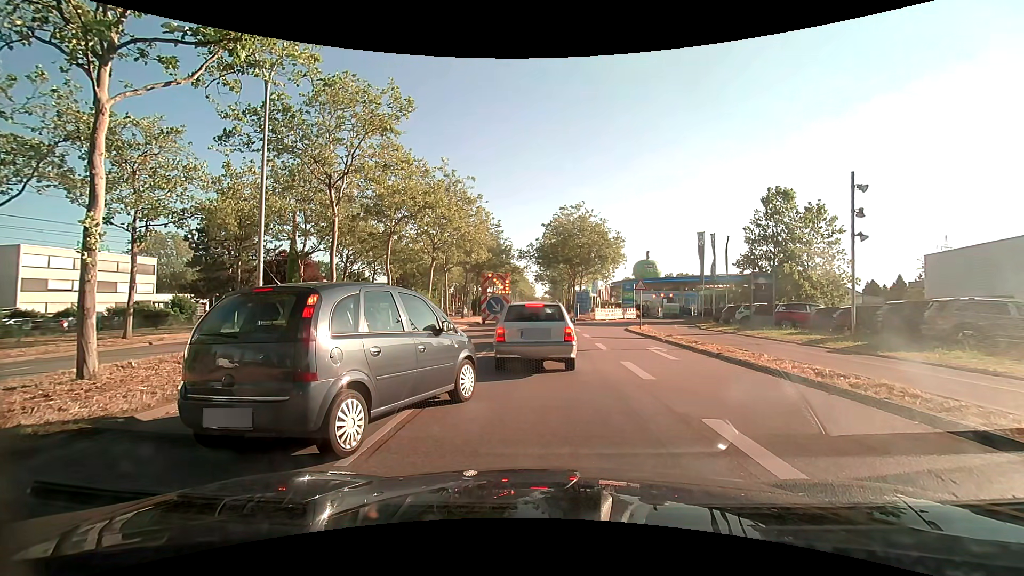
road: primary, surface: asphalt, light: Day
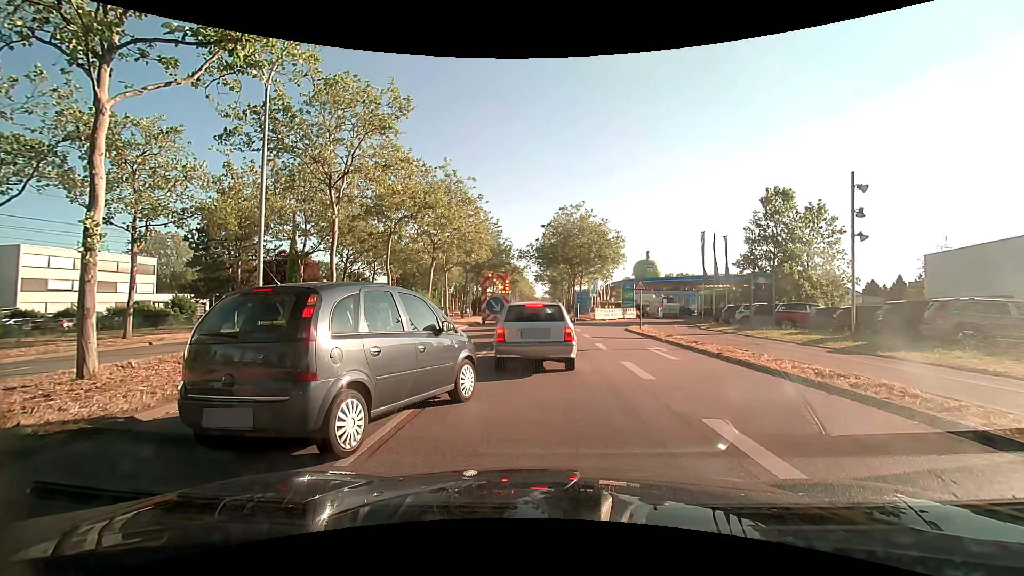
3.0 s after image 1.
(0.0, 0.0) m; 0°
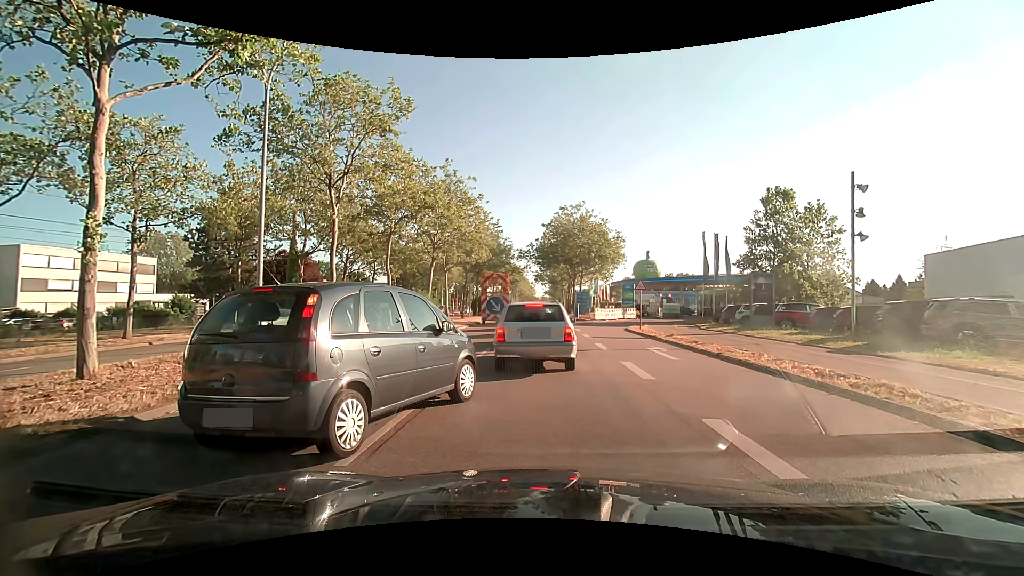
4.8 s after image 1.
(0.0, 0.0) m; 0°
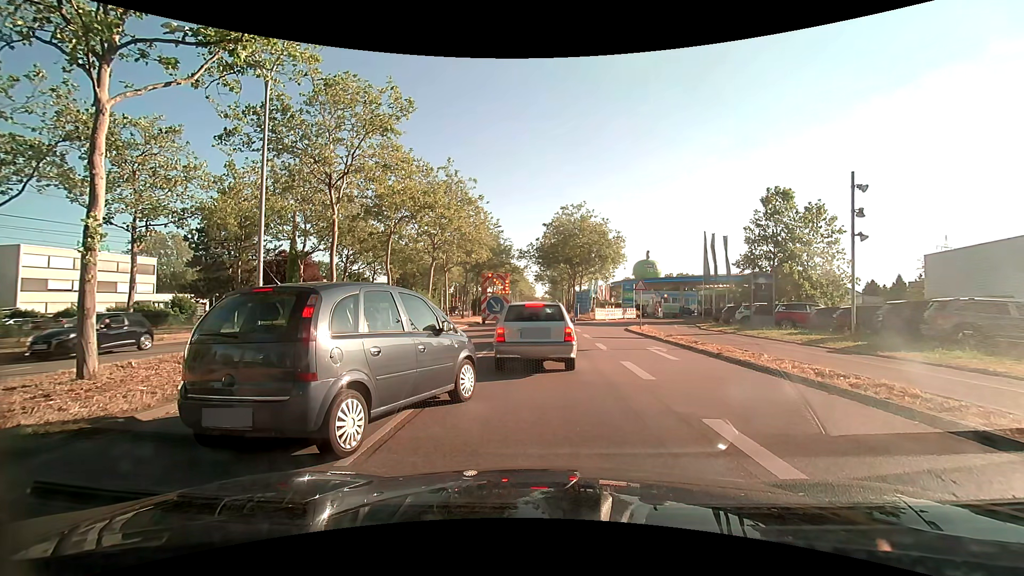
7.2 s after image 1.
(0.0, 0.0) m; 0°
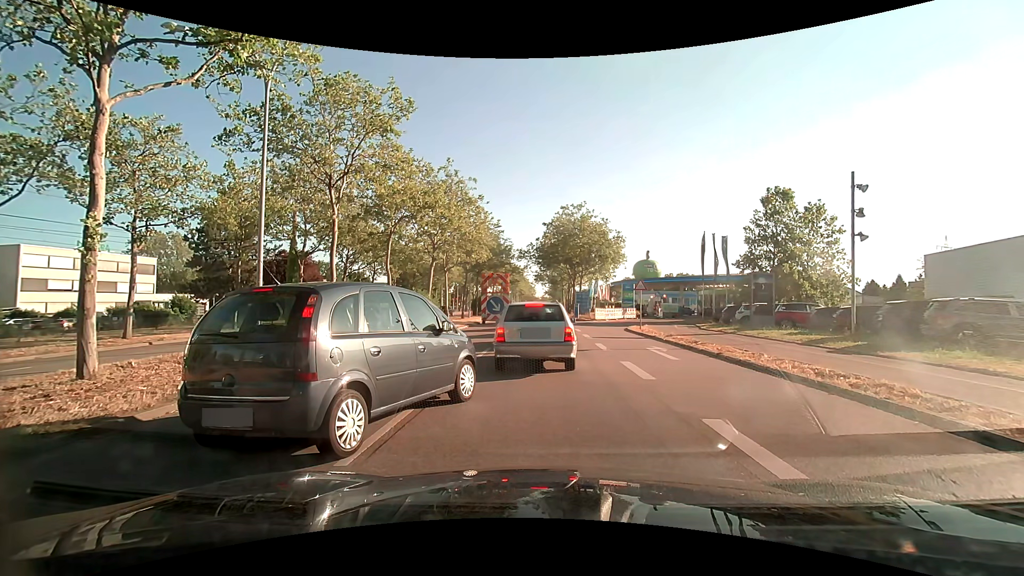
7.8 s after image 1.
(0.0, 0.0) m; 0°
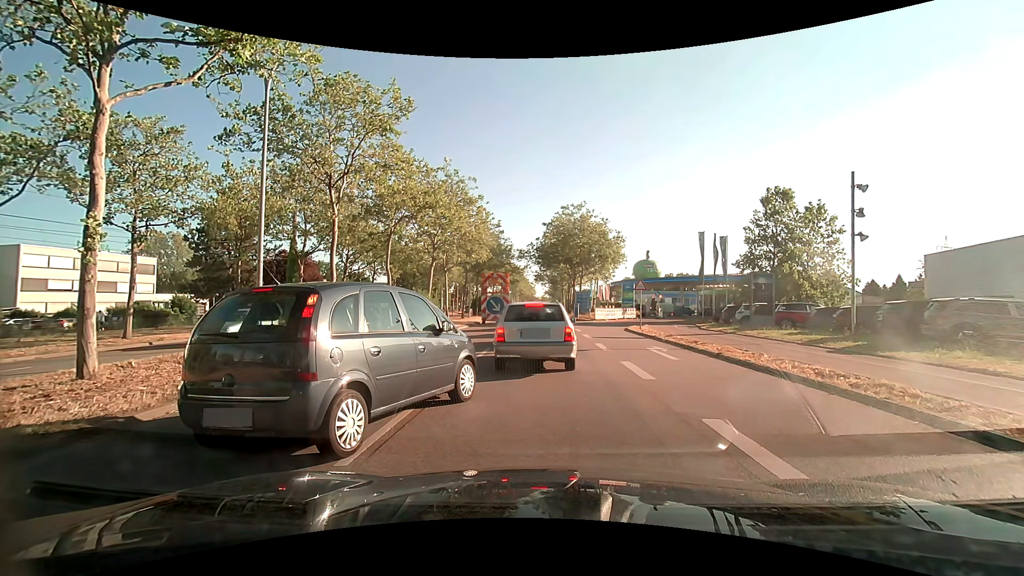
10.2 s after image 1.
(0.0, 0.0) m; 0°
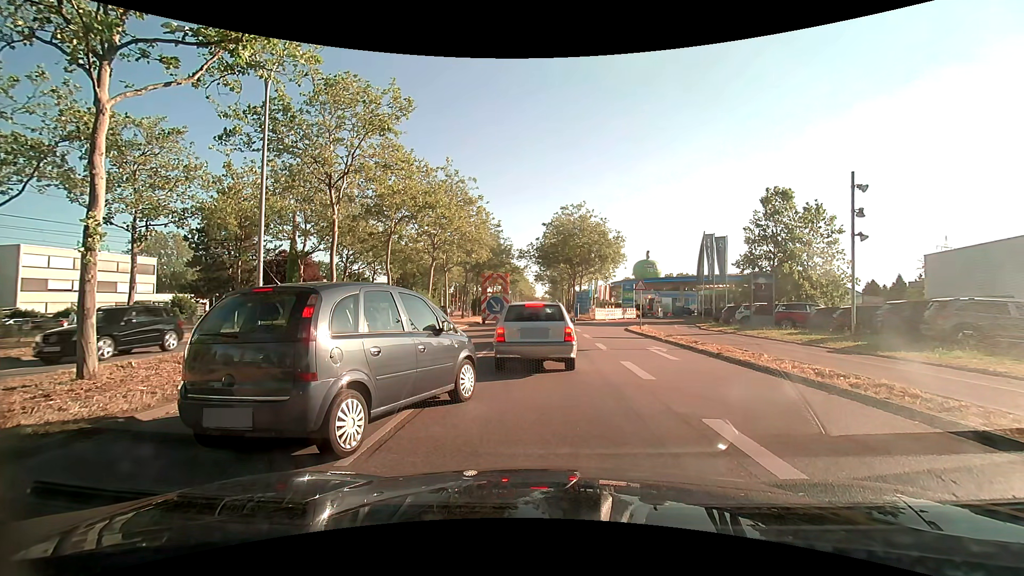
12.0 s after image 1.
(0.0, 0.0) m; 0°
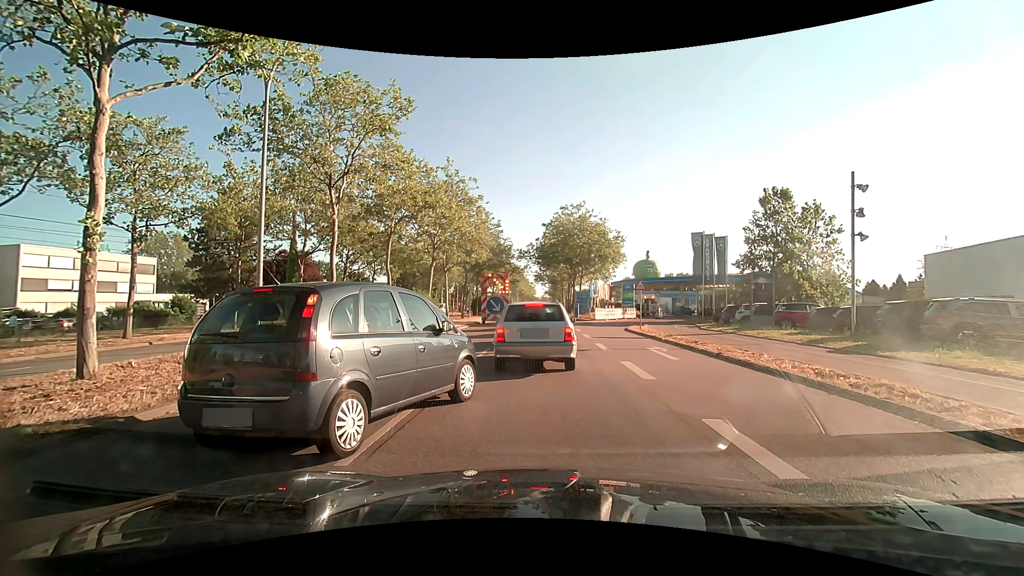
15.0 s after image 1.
(0.0, 0.0) m; 0°
